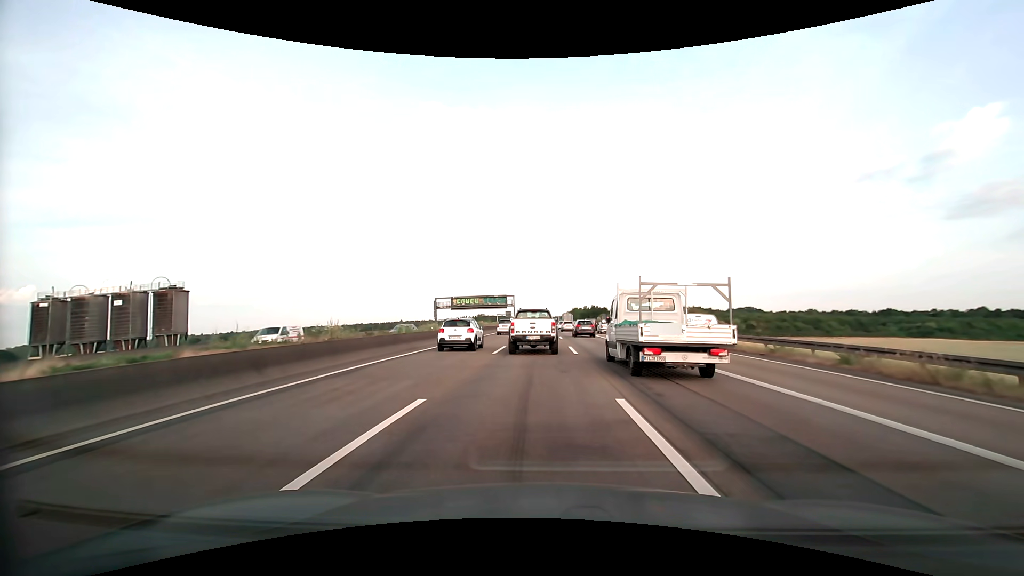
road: motorway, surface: asphalt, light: Day
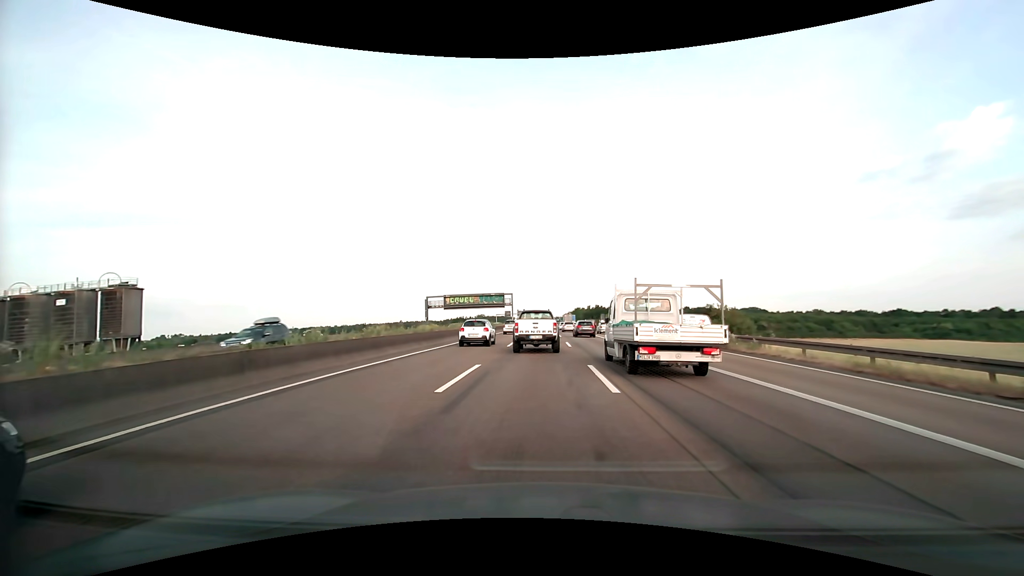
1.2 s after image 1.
(0.0, +11.2) m; 0°
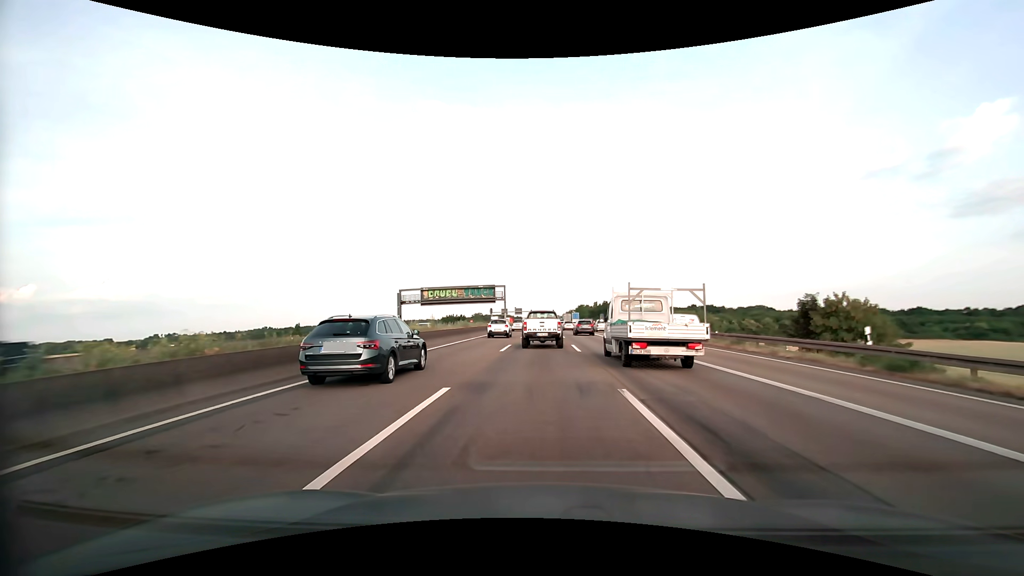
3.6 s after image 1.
(0.0, +23.7) m; 0°
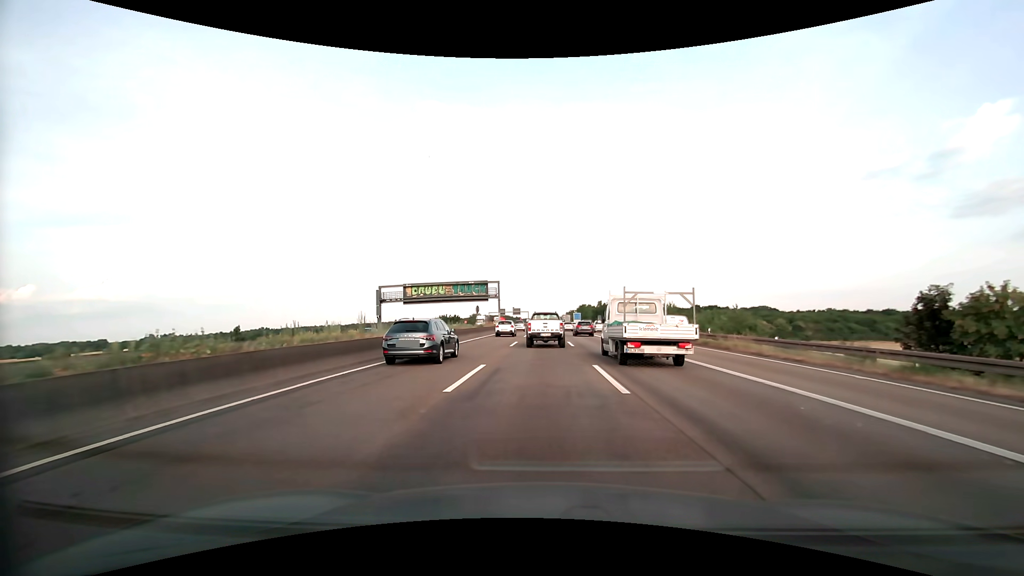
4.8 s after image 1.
(0.0, +12.5) m; 0°
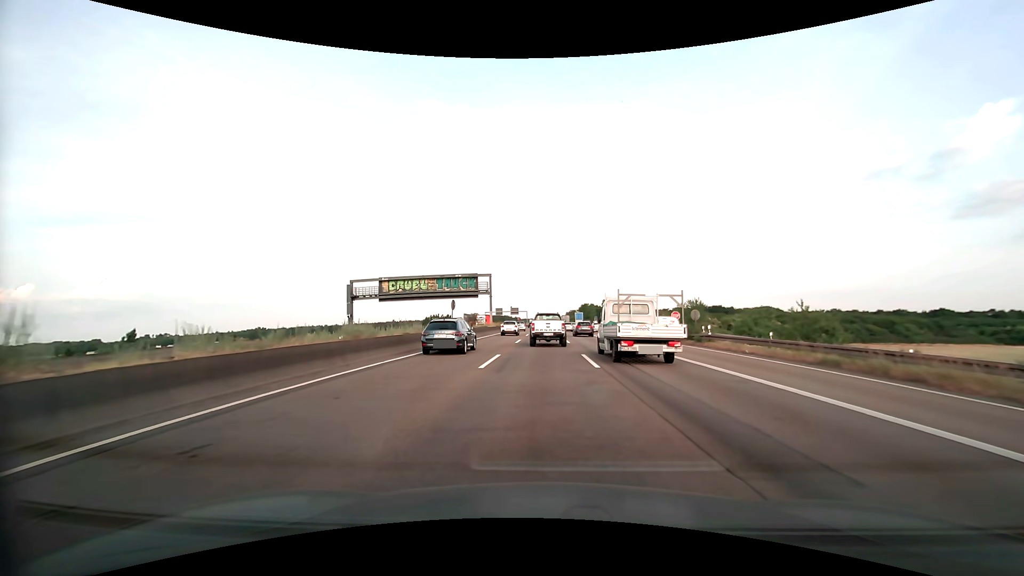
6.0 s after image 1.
(0.0, +13.1) m; 0°
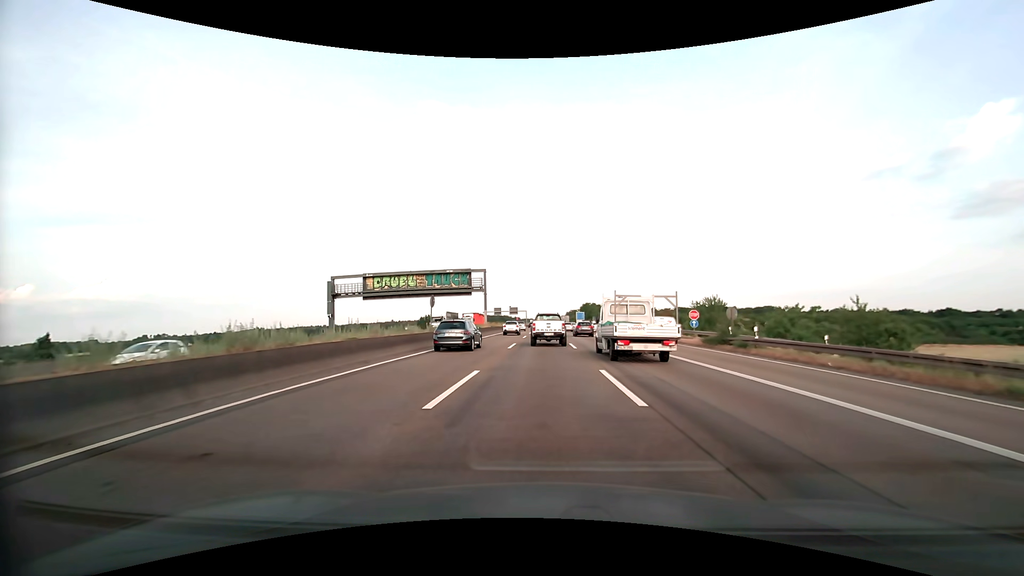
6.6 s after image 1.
(0.0, +6.8) m; 0°
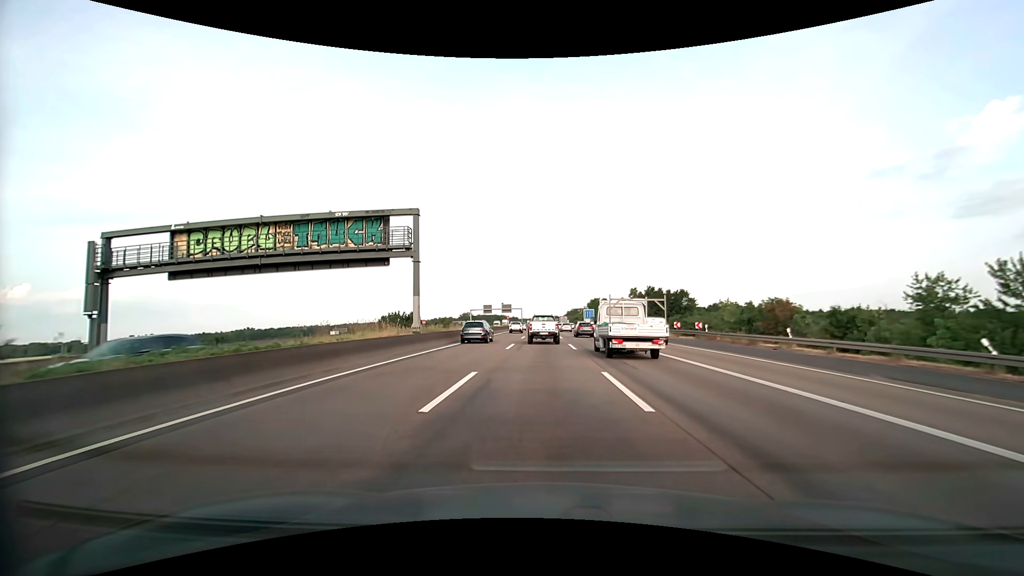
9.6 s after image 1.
(+0.1, +36.5) m; 0°
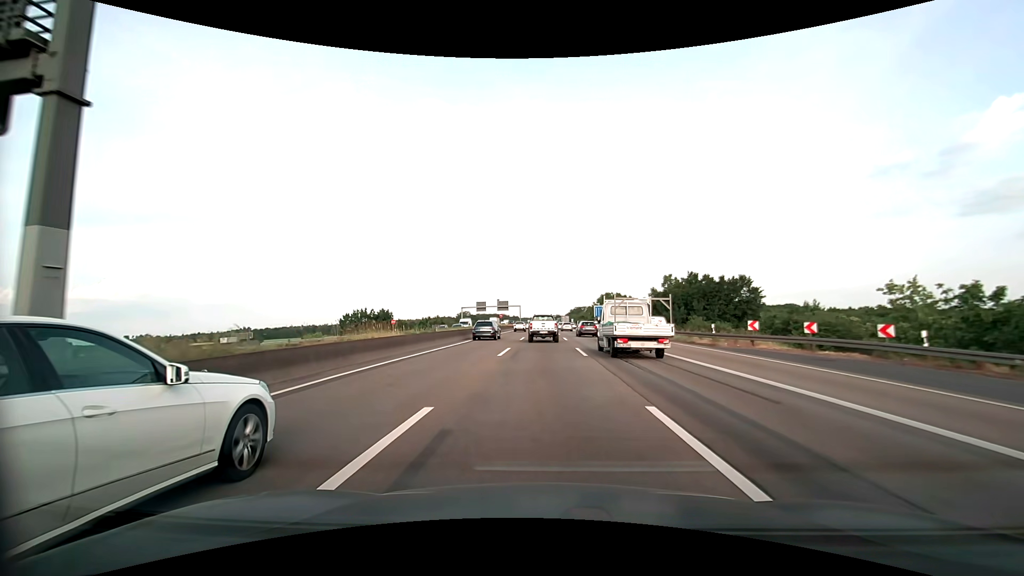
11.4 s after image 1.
(-0.1, +23.7) m; 0°
(0, +10) (0, +20) (0, +30) (0, +40) (0, +50) (0, +60) (0, +70) (+1, +80) (+1, +90) (+1, +100) m
